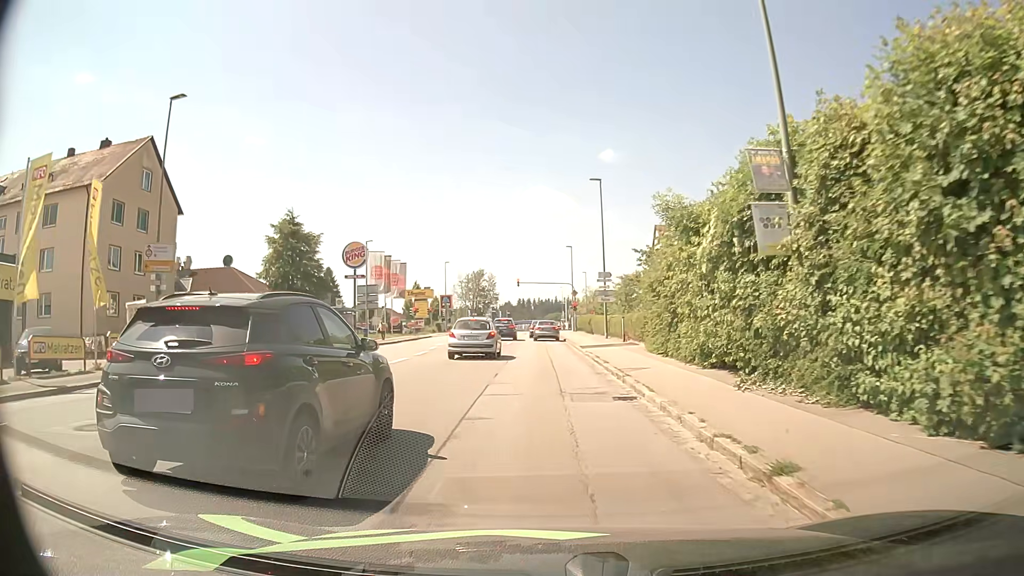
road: tertiary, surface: asphalt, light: Day
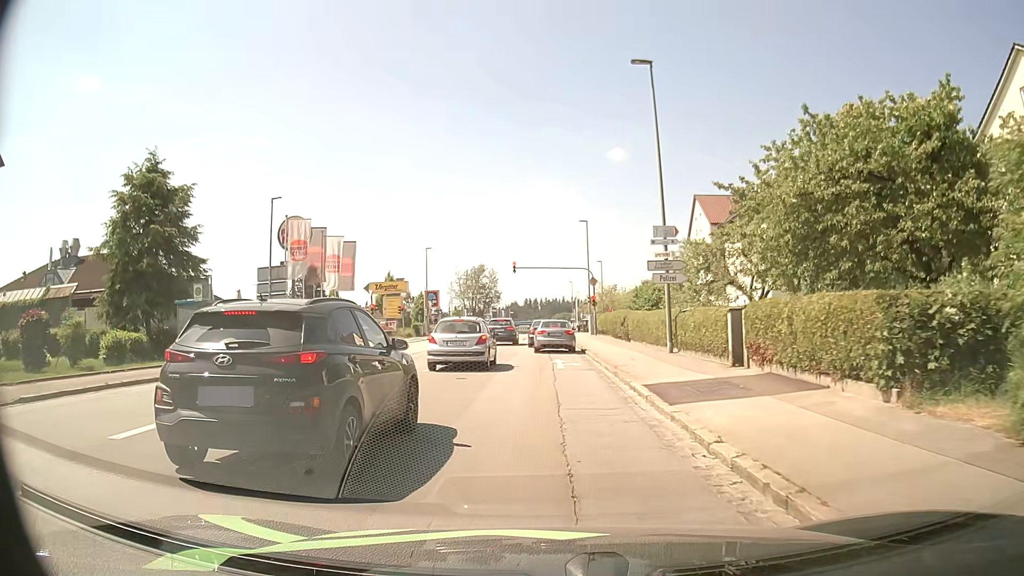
(-0.2, +20.4) m; 0°
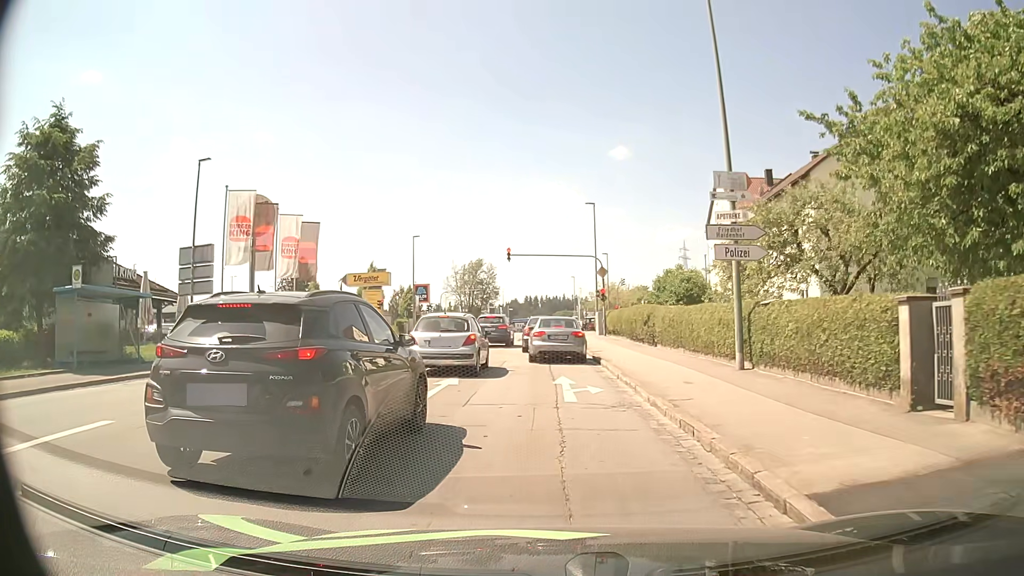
(-0.1, +8.1) m; 0°
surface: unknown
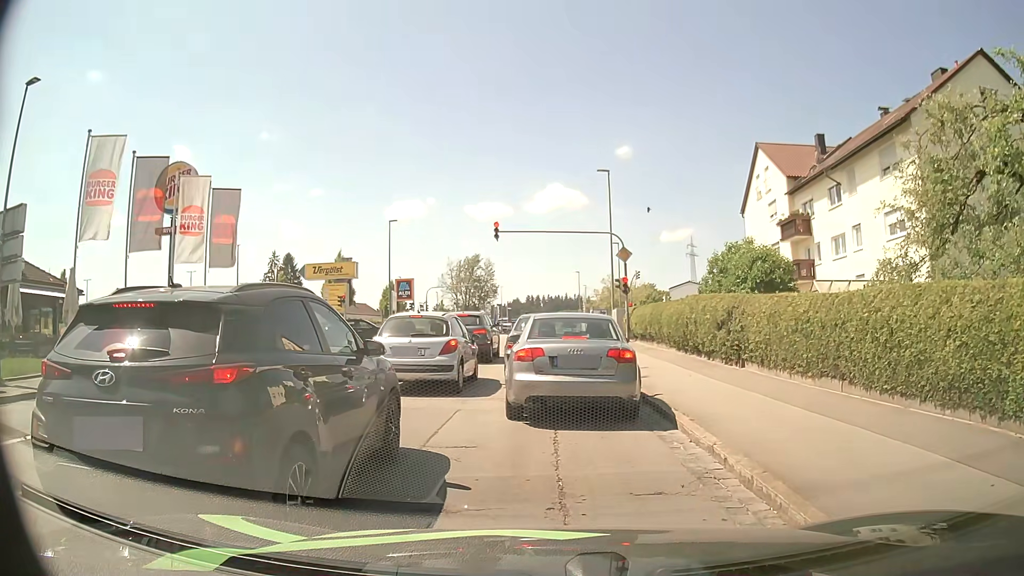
(-0.2, +11.1) m; -2°
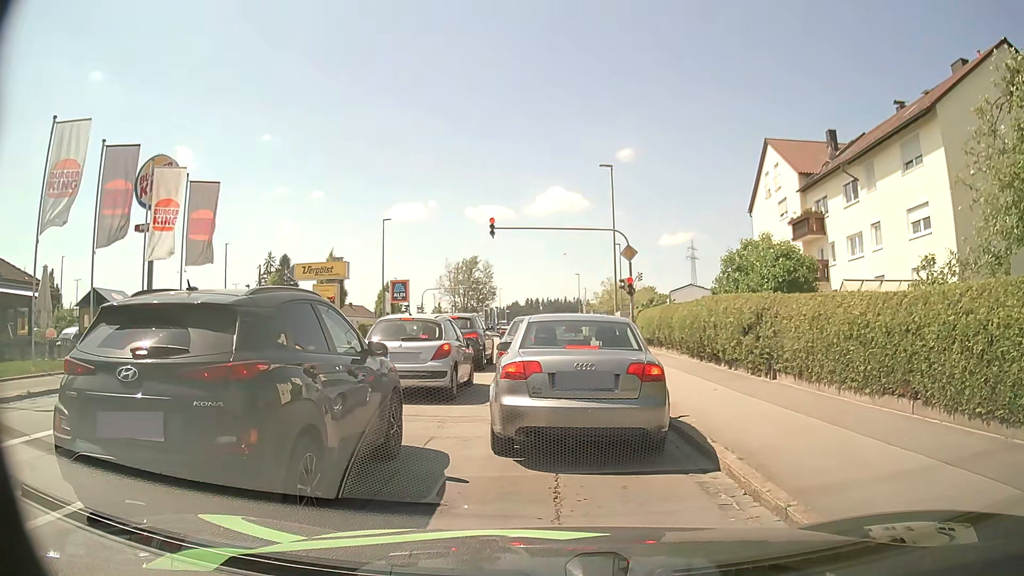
(0.0, +2.0) m; +1°
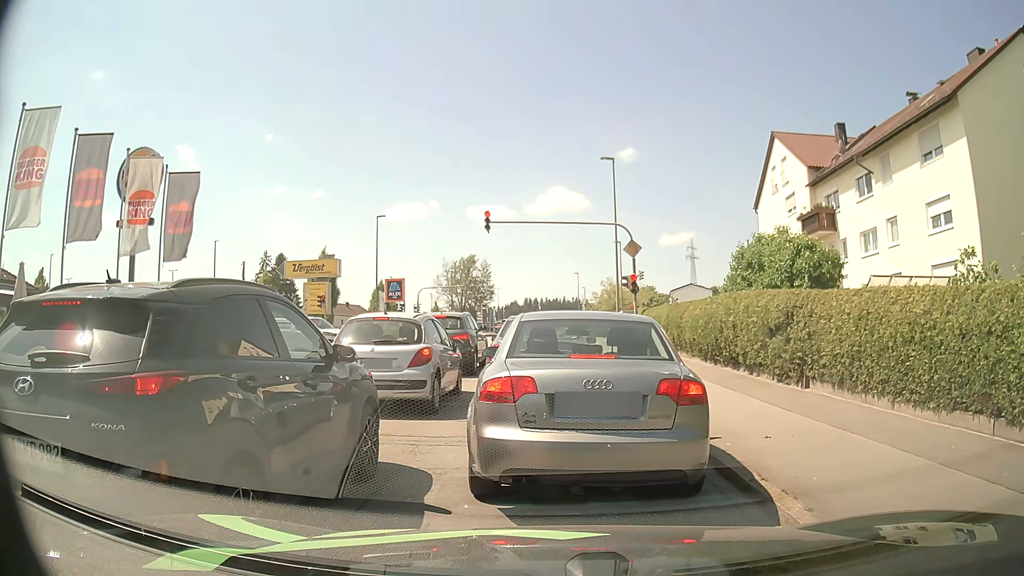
(0.0, +1.7) m; 0°
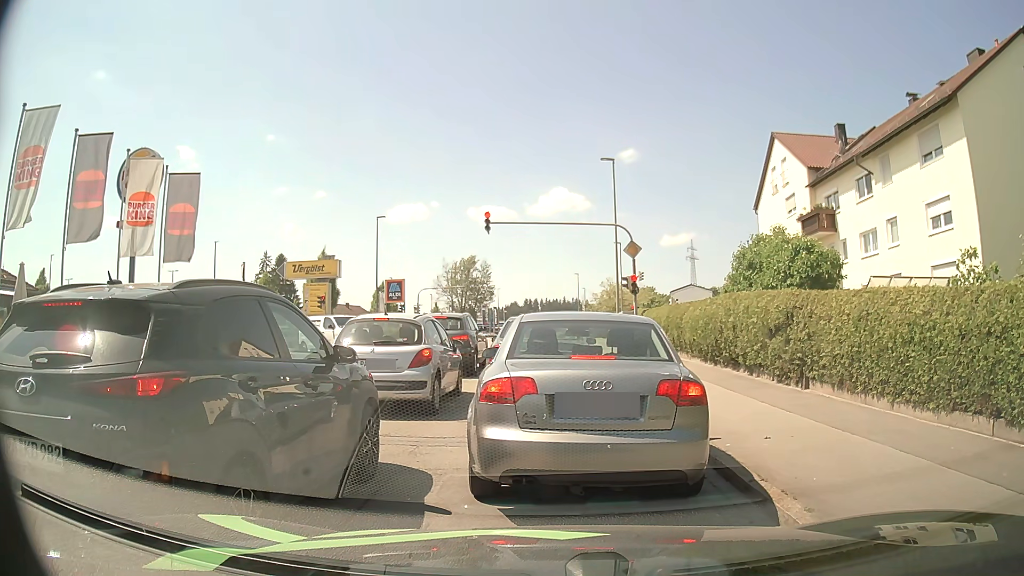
(0.0, +0.1) m; 0°
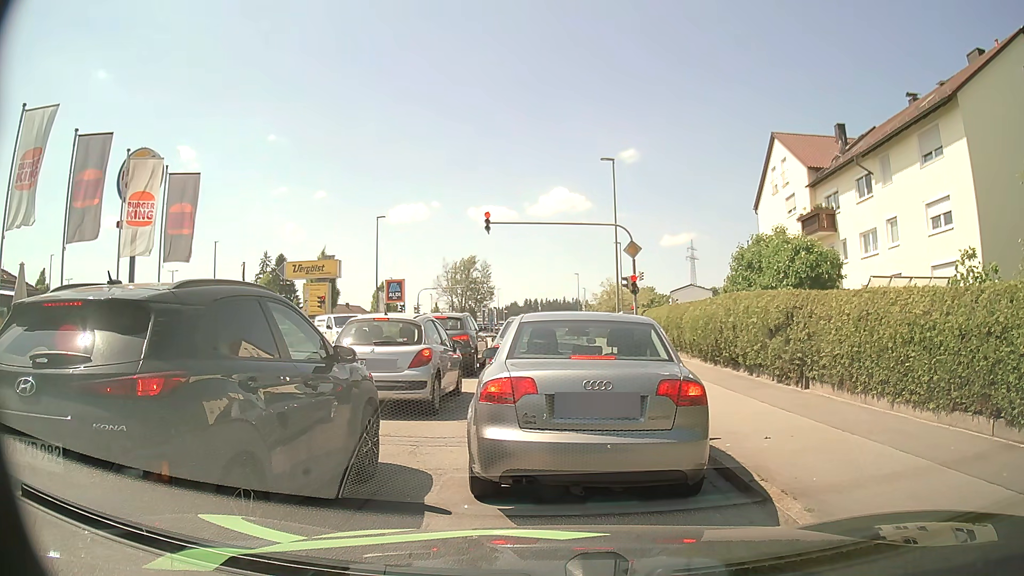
(0.0, 0.0) m; 0°
